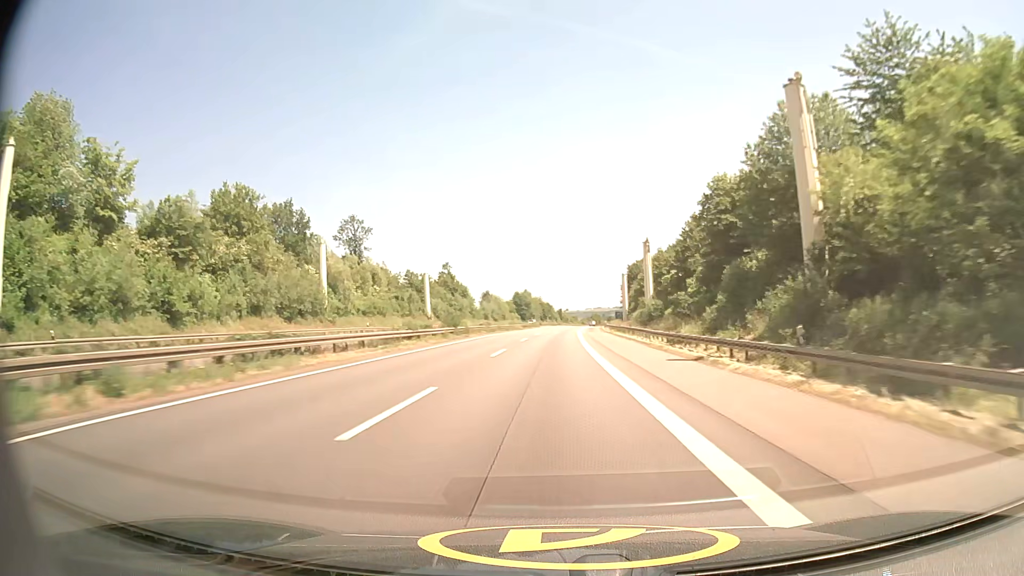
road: motorway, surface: asphalt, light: Day
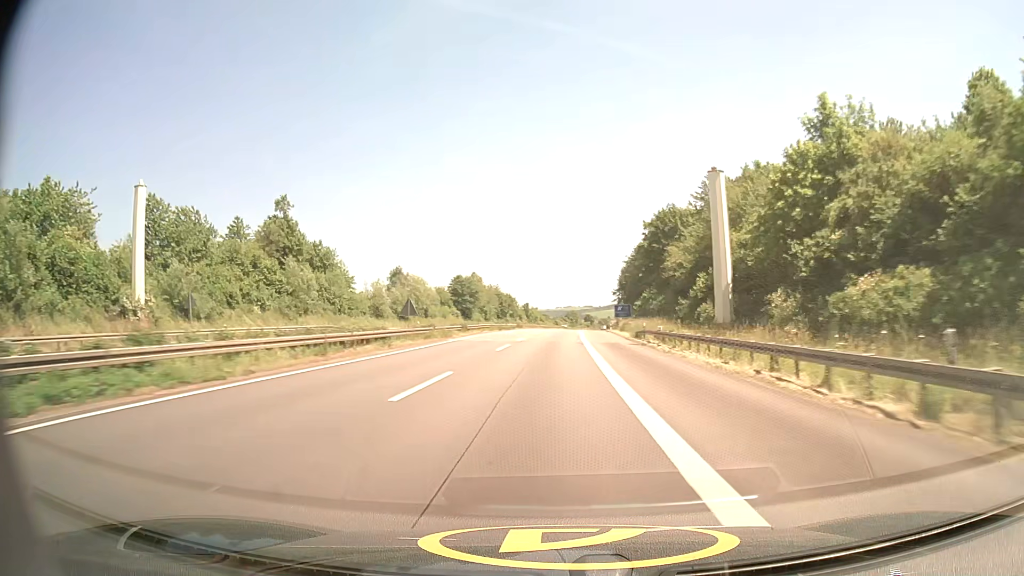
(+2.1, +86.0) m; +3°
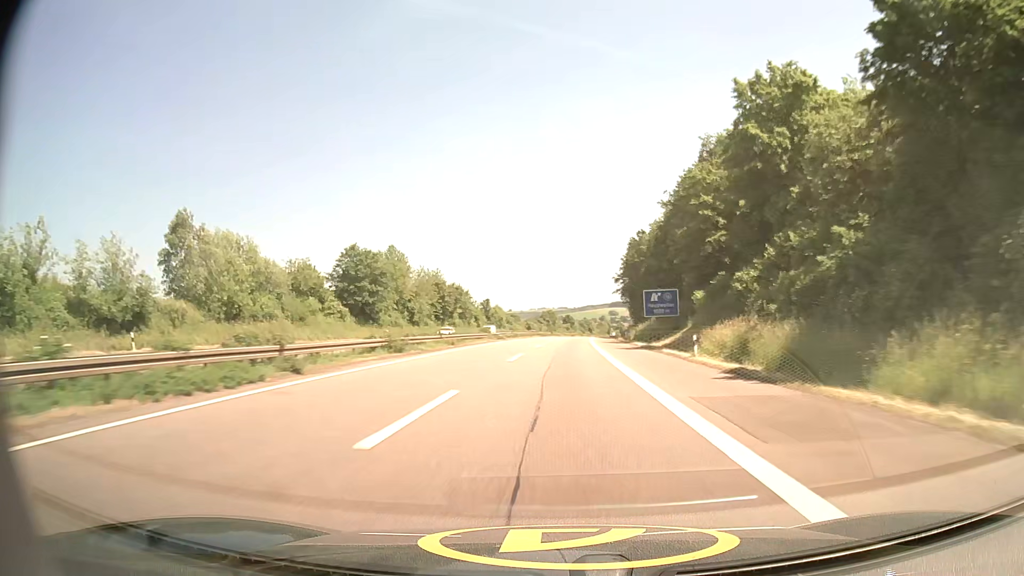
(+0.9, +67.9) m; +2°
(0, +10) (0, +20) (0, +30) (+1, +40) (+1, +50) (+1, +60) (+2, +70) (+3, +80) (+3, +90) (+4, +100) m
